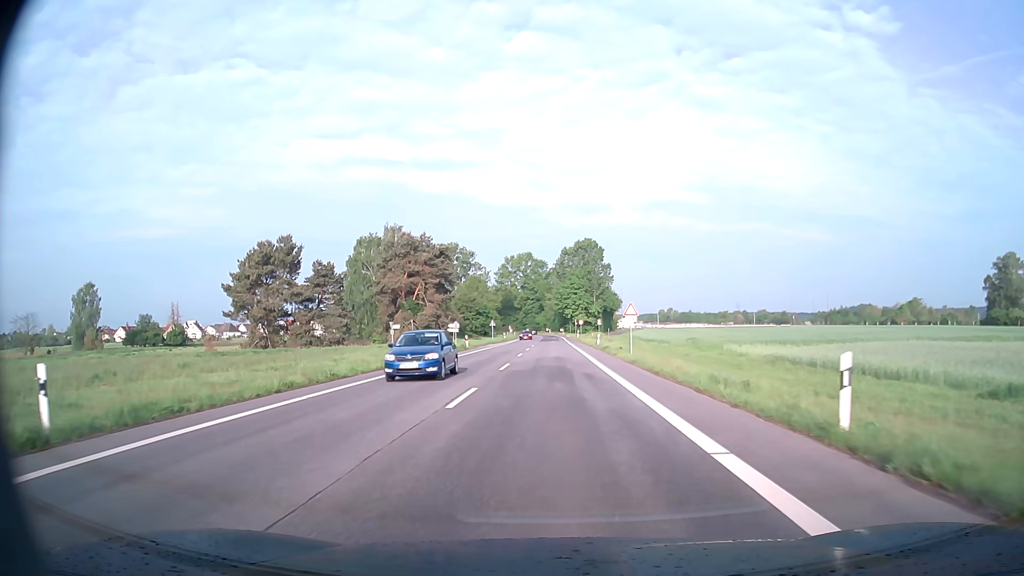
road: secondary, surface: asphalt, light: Day
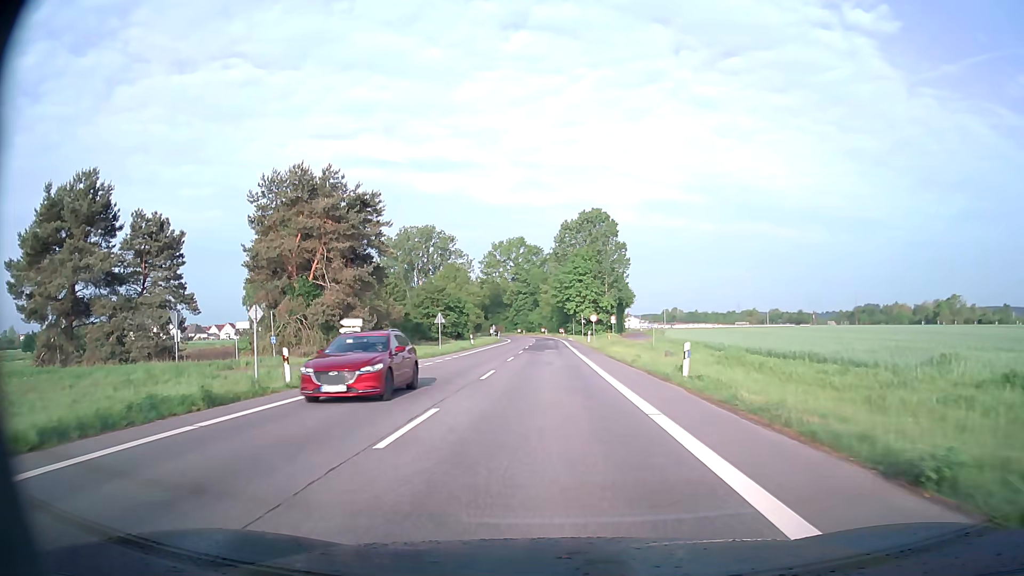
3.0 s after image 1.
(0.0, +39.4) m; 0°
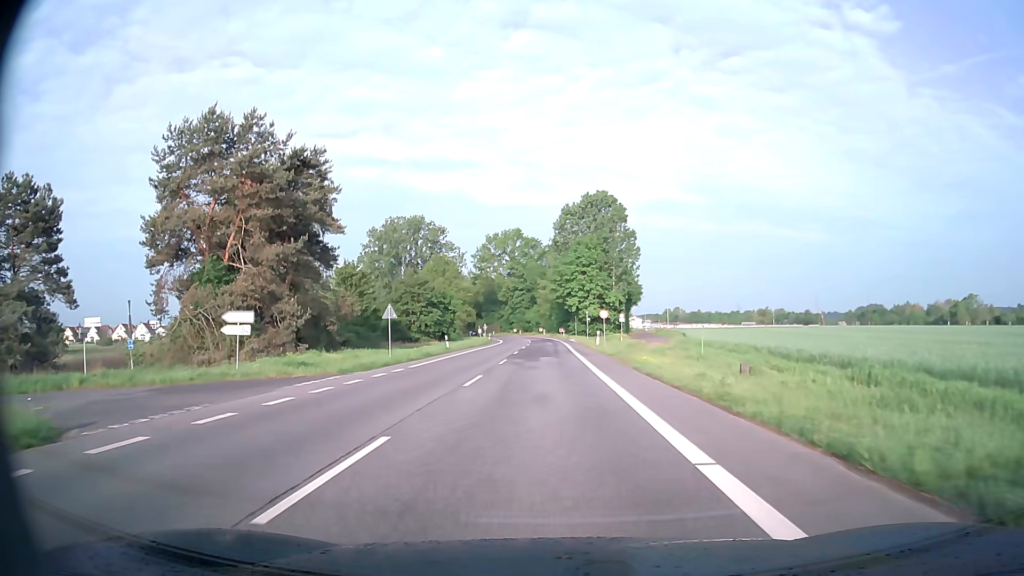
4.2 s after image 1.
(0.0, +15.0) m; 0°
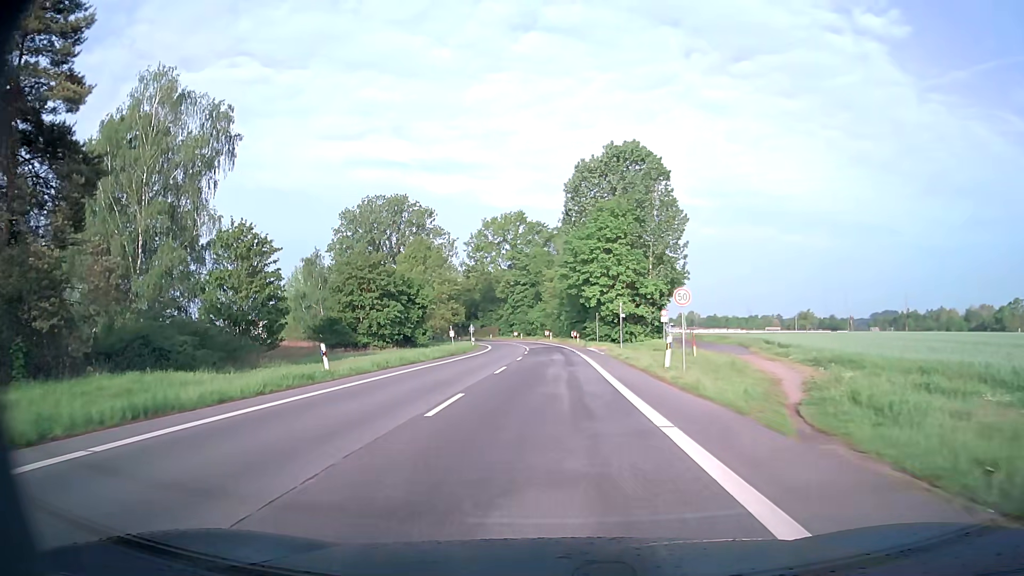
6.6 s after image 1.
(-0.1, +29.5) m; -1°
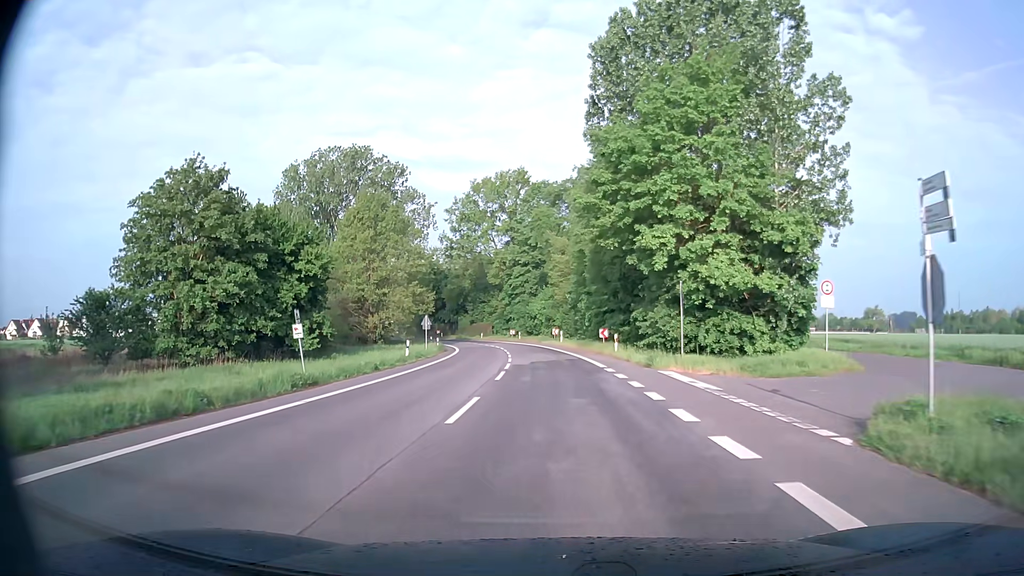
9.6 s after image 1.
(-0.2, +36.4) m; -1°
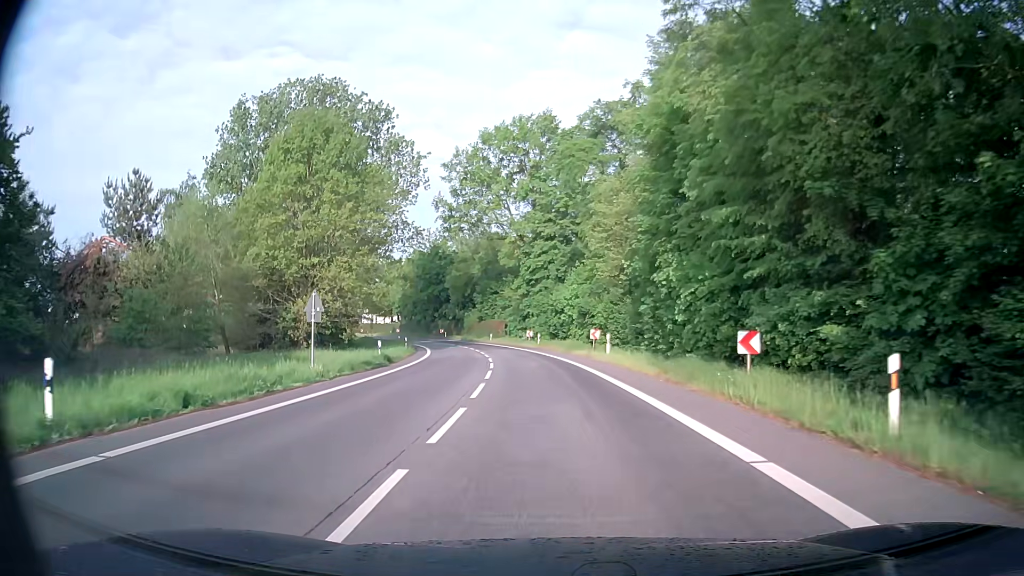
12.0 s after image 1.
(-0.5, +29.0) m; -2°
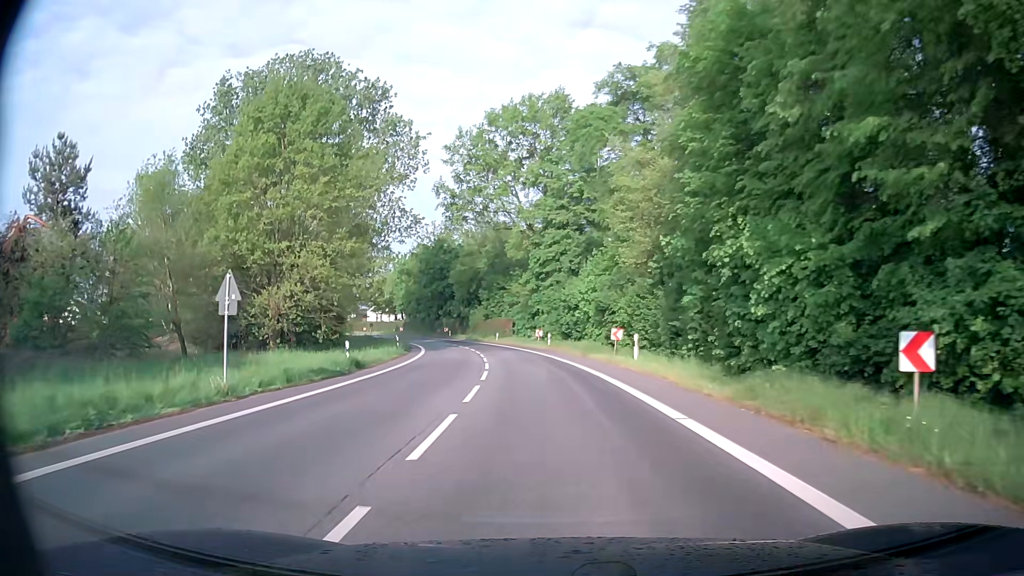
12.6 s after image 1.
(-0.1, +7.3) m; -1°
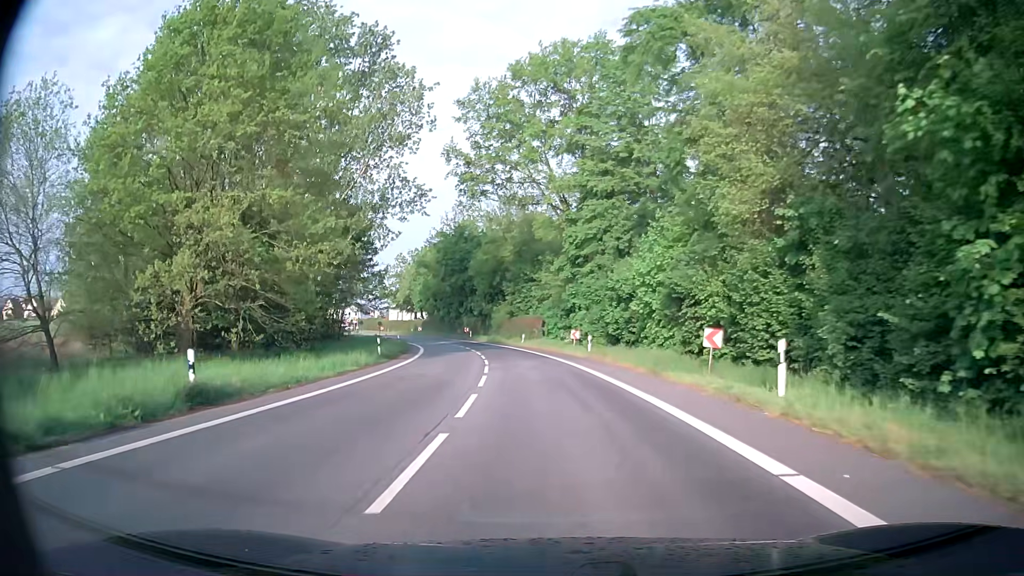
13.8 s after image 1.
(-0.2, +14.5) m; -2°
(0, +10) (-1, +20) (-2, +30) (-3, +40) (-5, +50) (-7, +59) (-9, +69) (-12, +79) (-16, +88) (-19, +97) m
